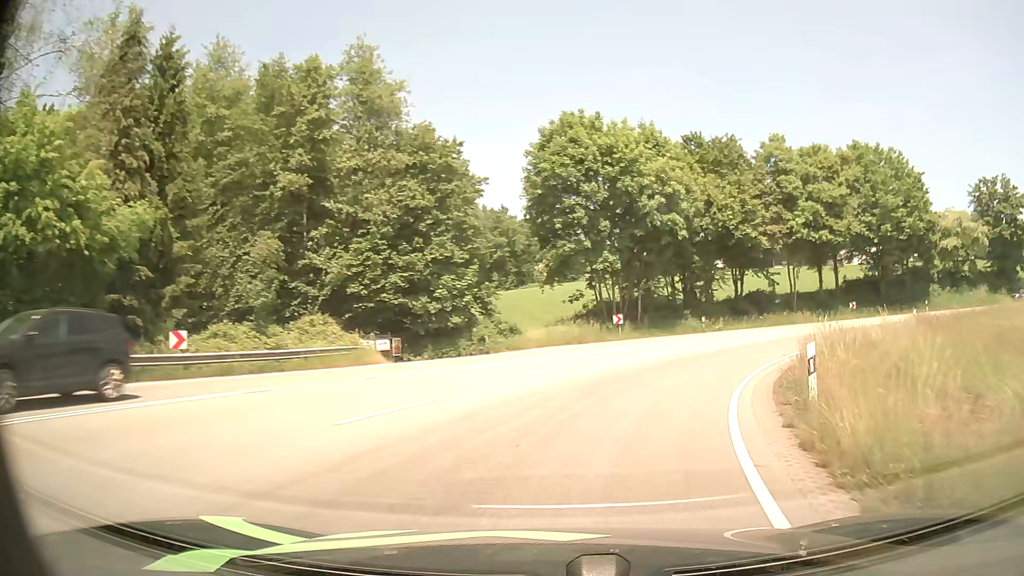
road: primary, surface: asphalt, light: Day
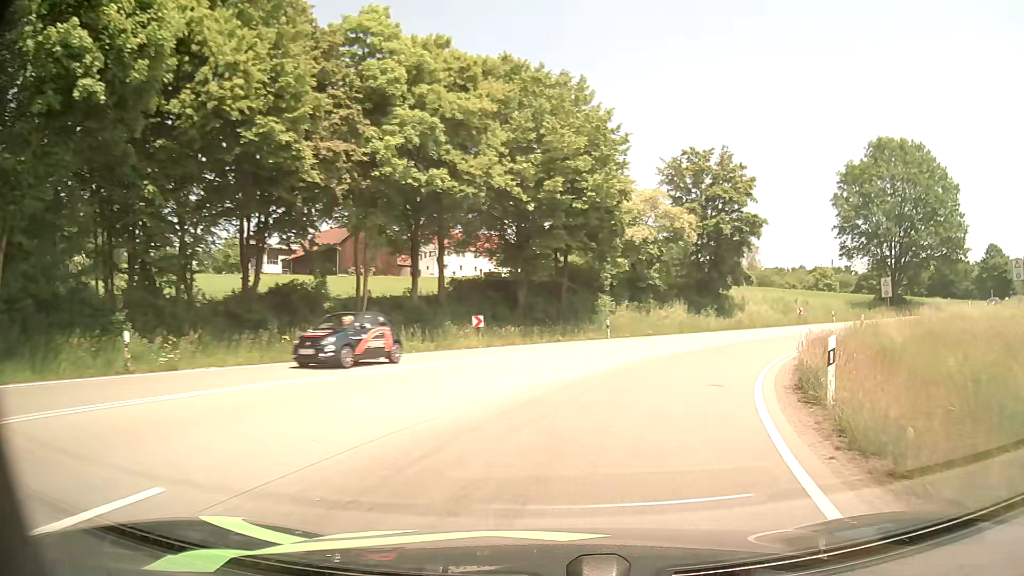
(+9.3, +27.1) m; +37°
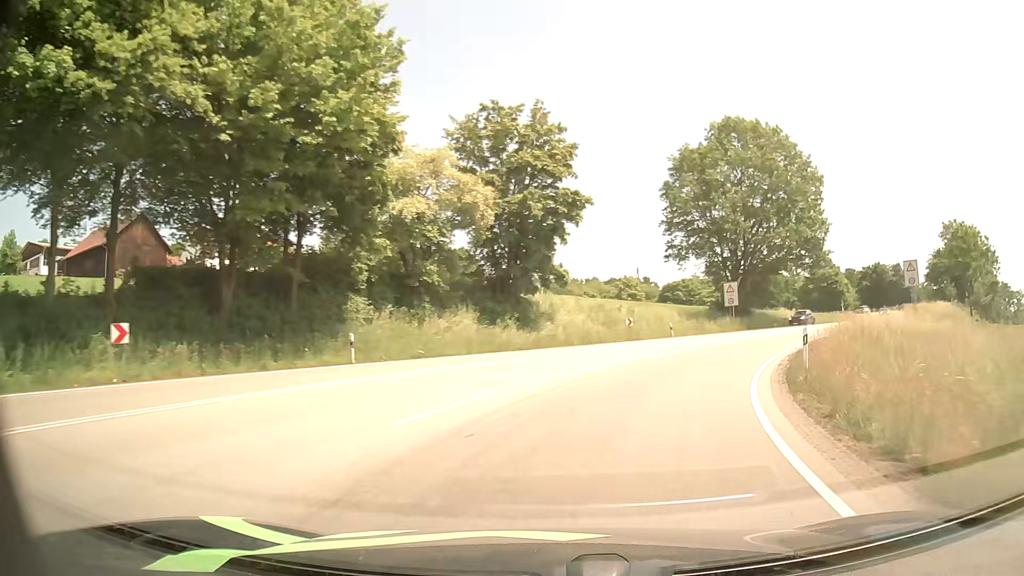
(+2.3, +14.2) m; +19°
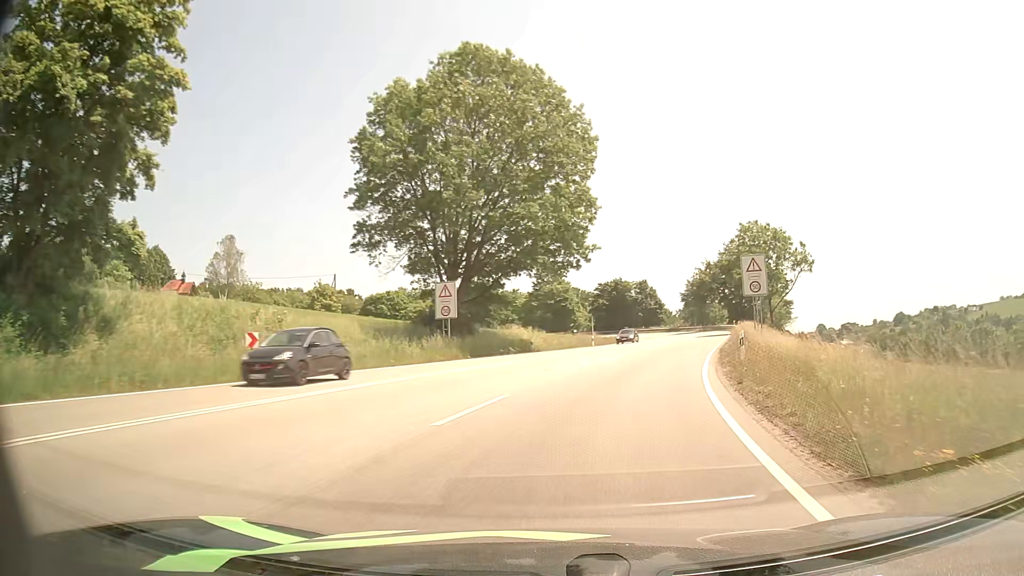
(+4.8, +20.9) m; +25°
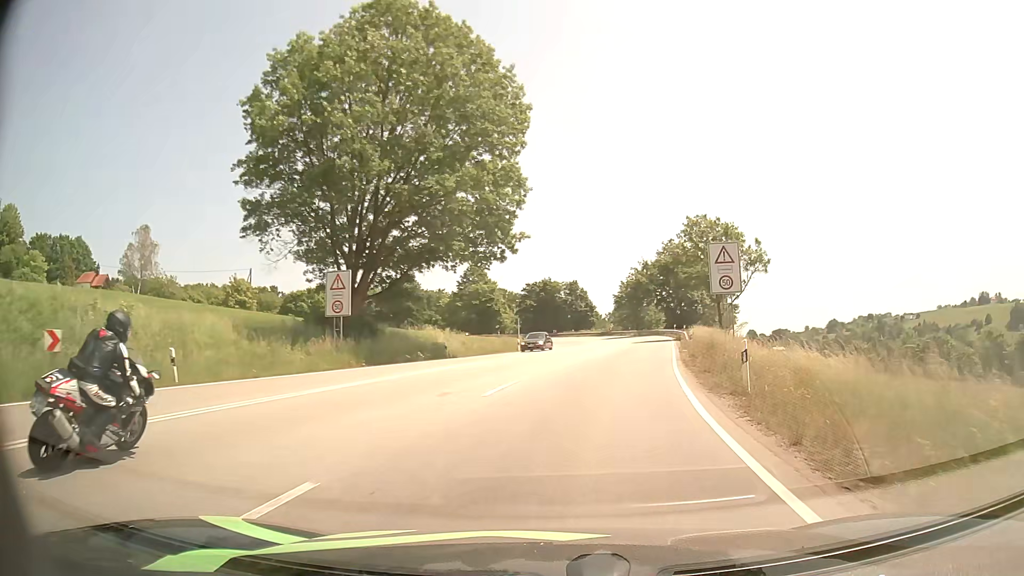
(+0.4, +7.2) m; +6°
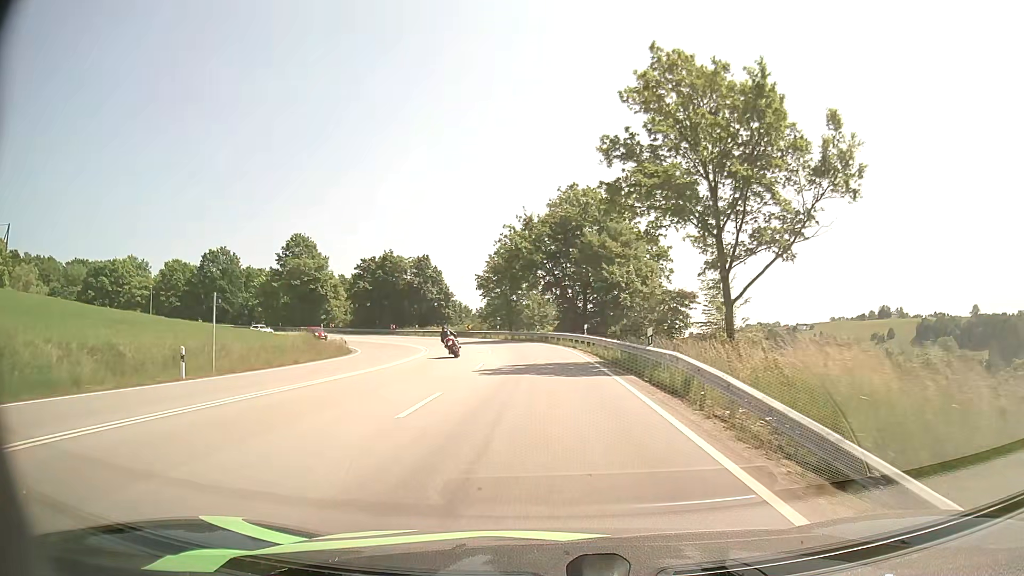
(+5.4, +38.3) m; +11°
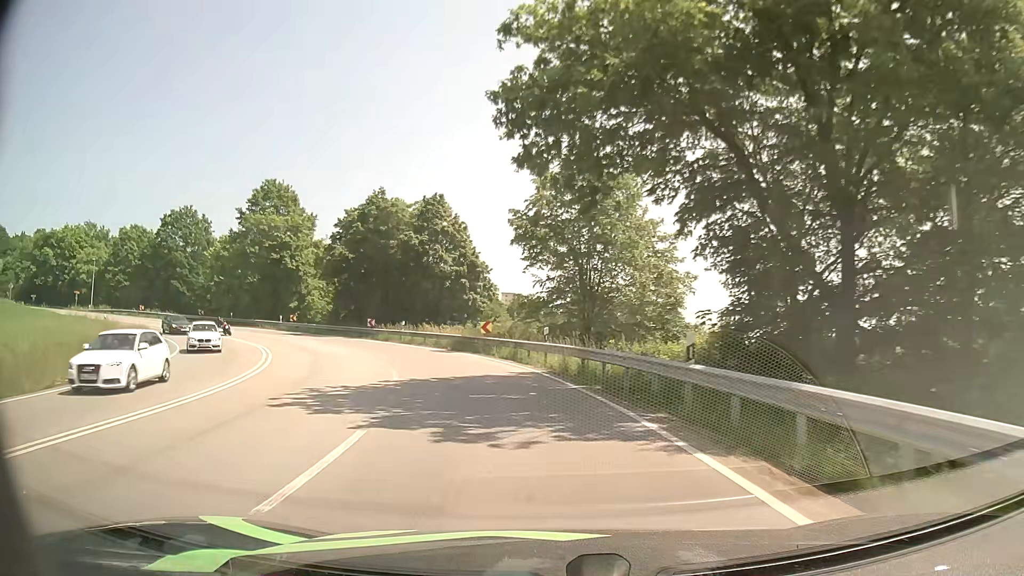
(-1.3, +41.2) m; -7°
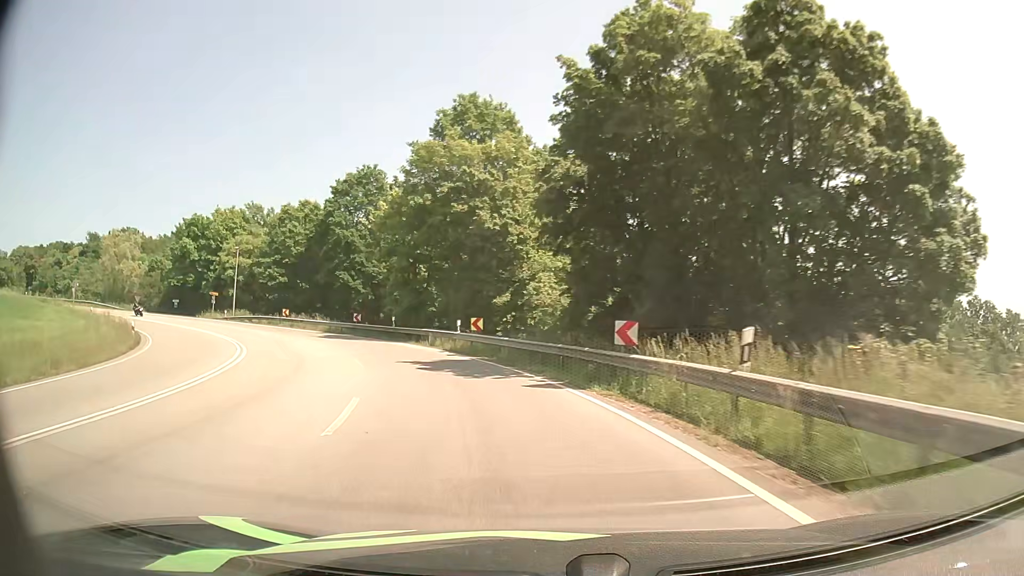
(-6.7, +32.1) m; -25°
(-1, +10) (-3, +20) (-7, +29) (-12, +37) (-19, +45) (-26, +52) (-34, +57) (-43, +62) (-52, +66) (-62, +69) m
